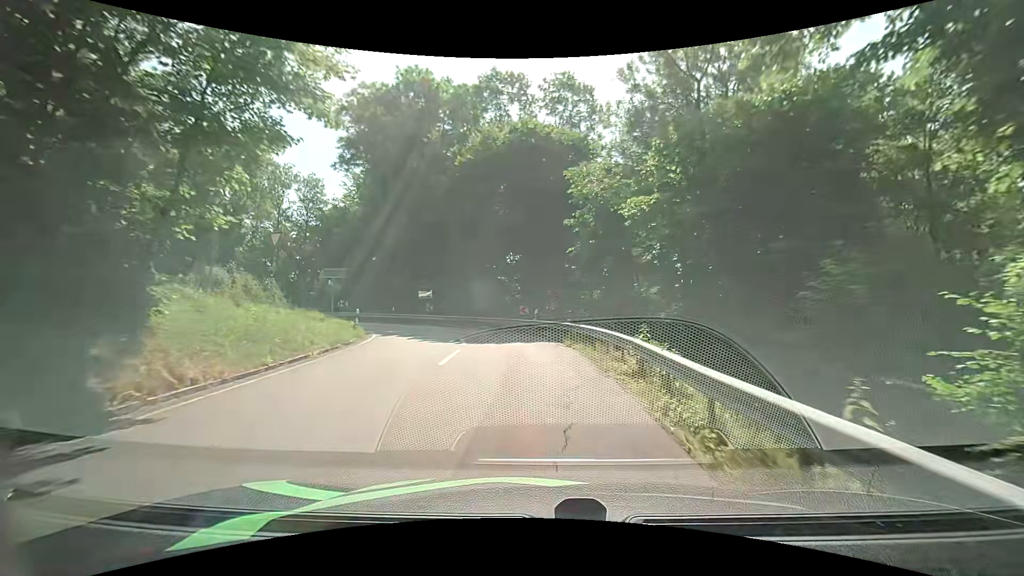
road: tertiary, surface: asphalt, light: Day
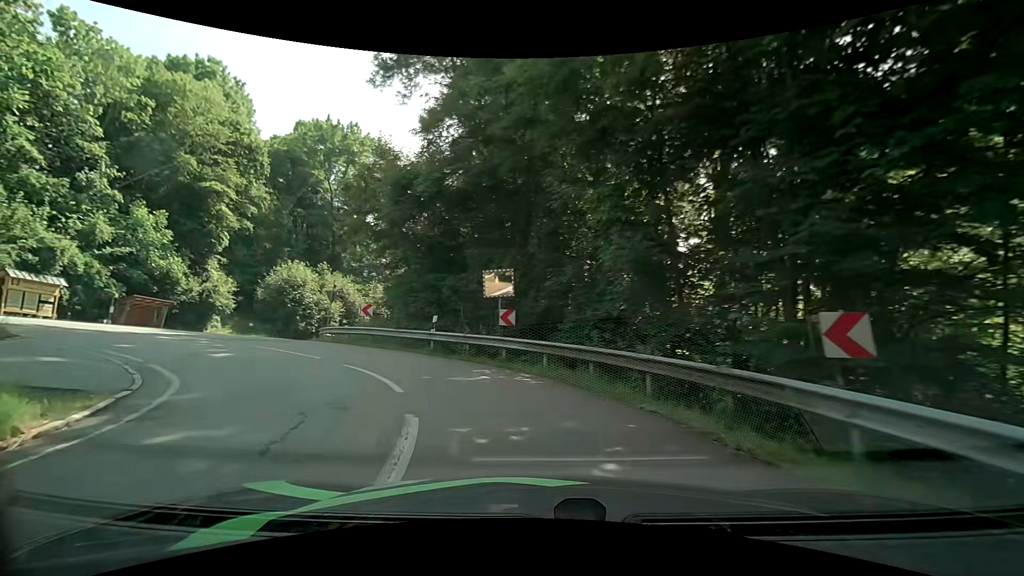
(-2.0, +21.9) m; -20°
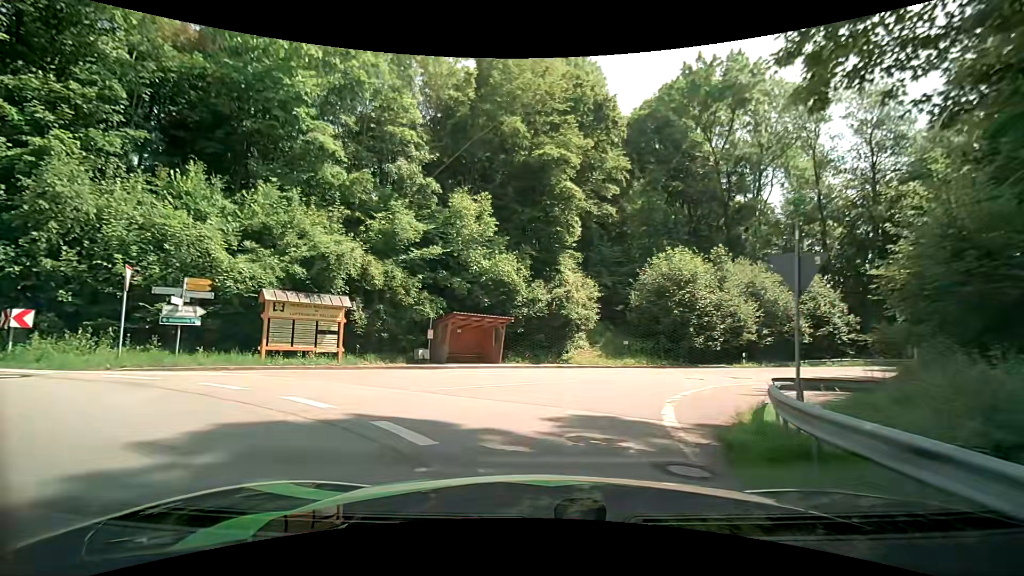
(-7.3, +18.6) m; -42°
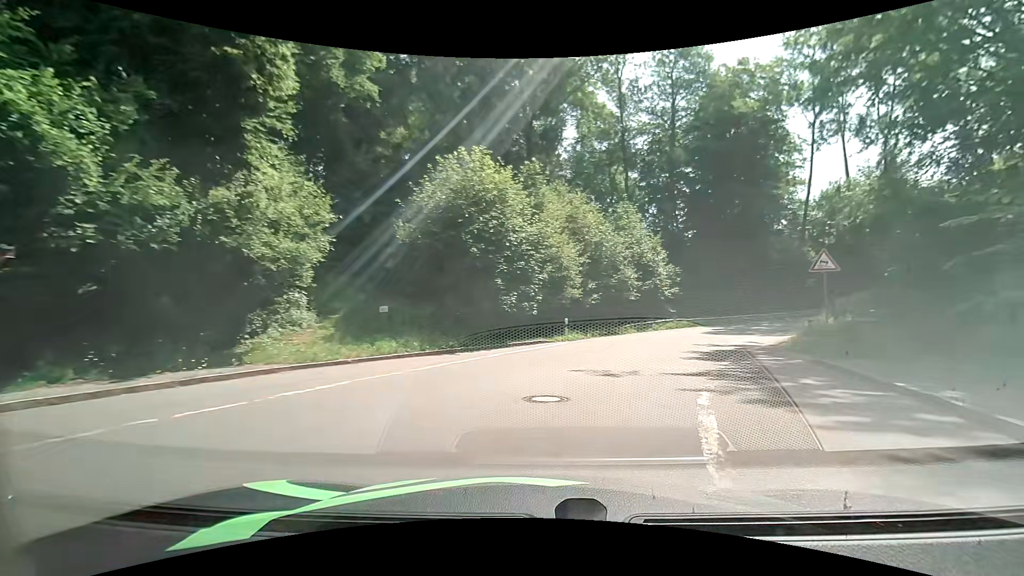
(+2.9, +16.5) m; +25°
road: unclassified
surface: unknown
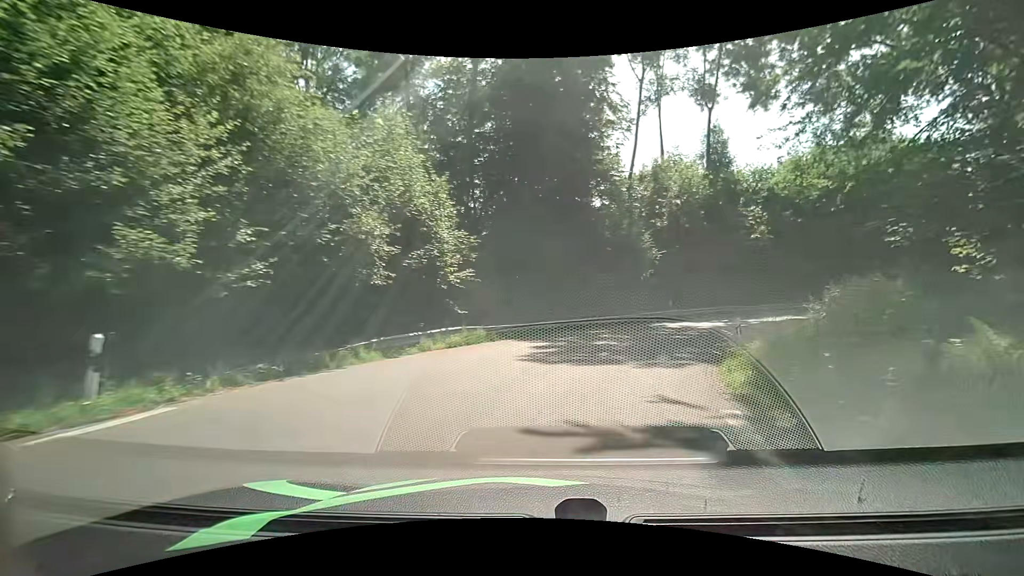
(+3.5, +16.0) m; +23°
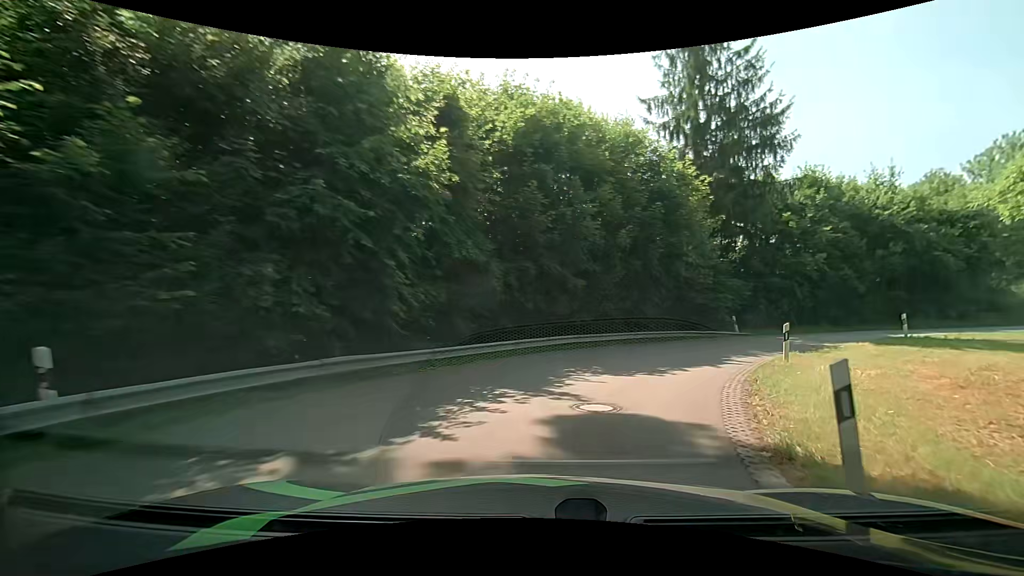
(+7.3, +21.7) m; +39°
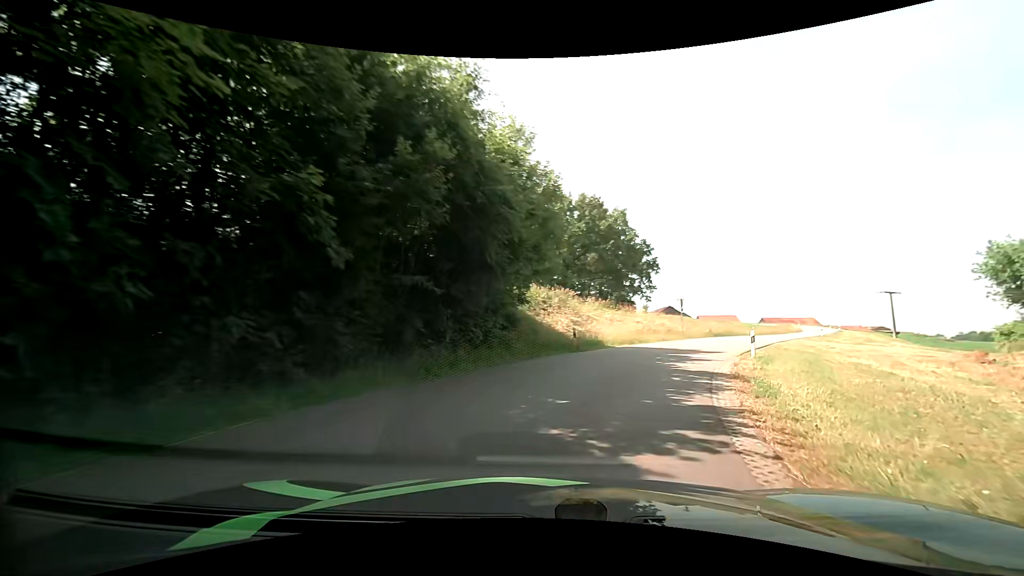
(+13.3, +23.9) m; +57°
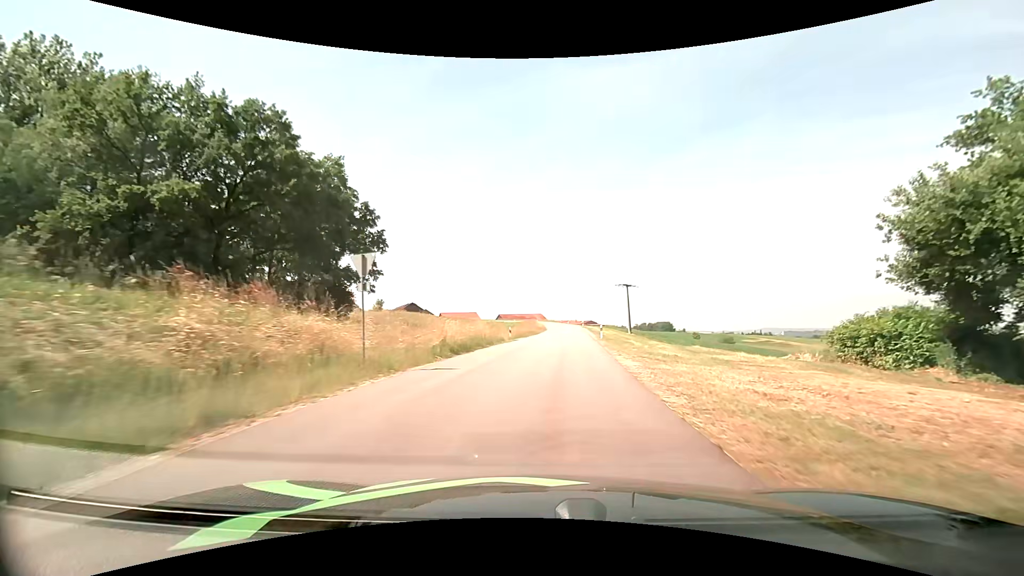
(+8.8, +26.9) m; +29°
(0, +10) (+1, +20) (+1, +30) (+2, +40) (+3, +50) (+4, +60) (+5, +70) (+5, +80) (+5, +90) (+5, +100) m
